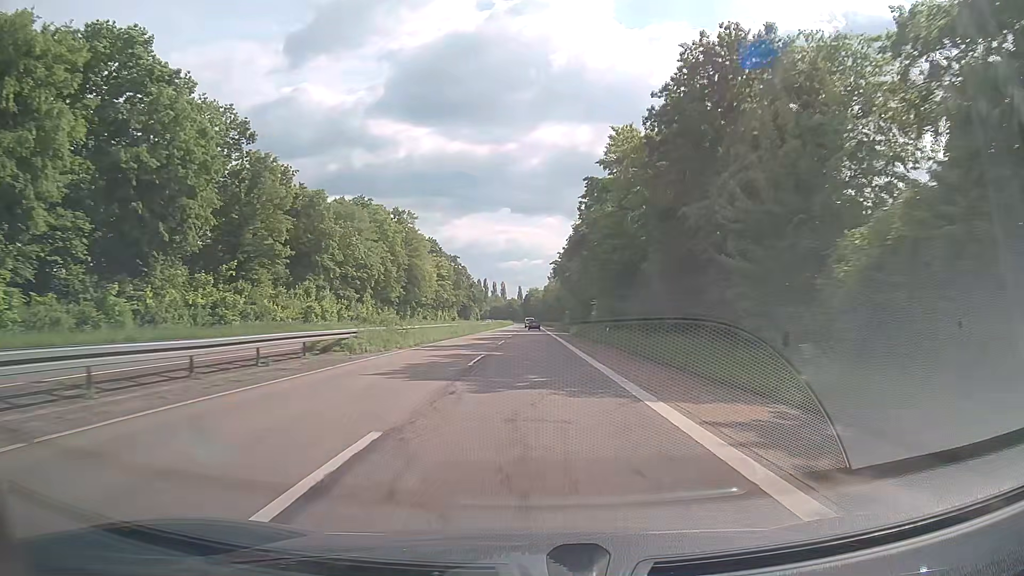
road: trunk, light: Day
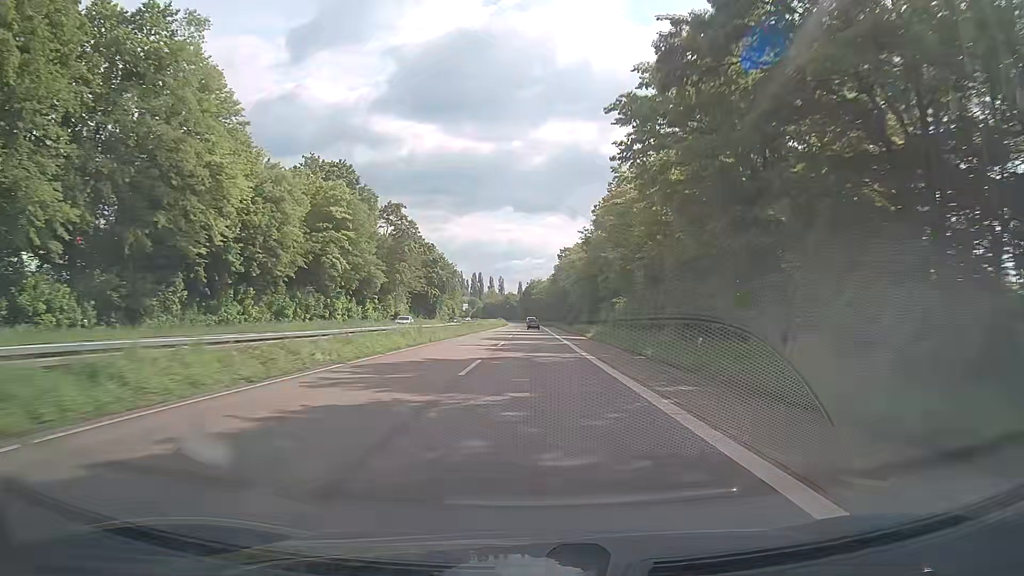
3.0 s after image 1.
(+0.2, +75.9) m; 0°
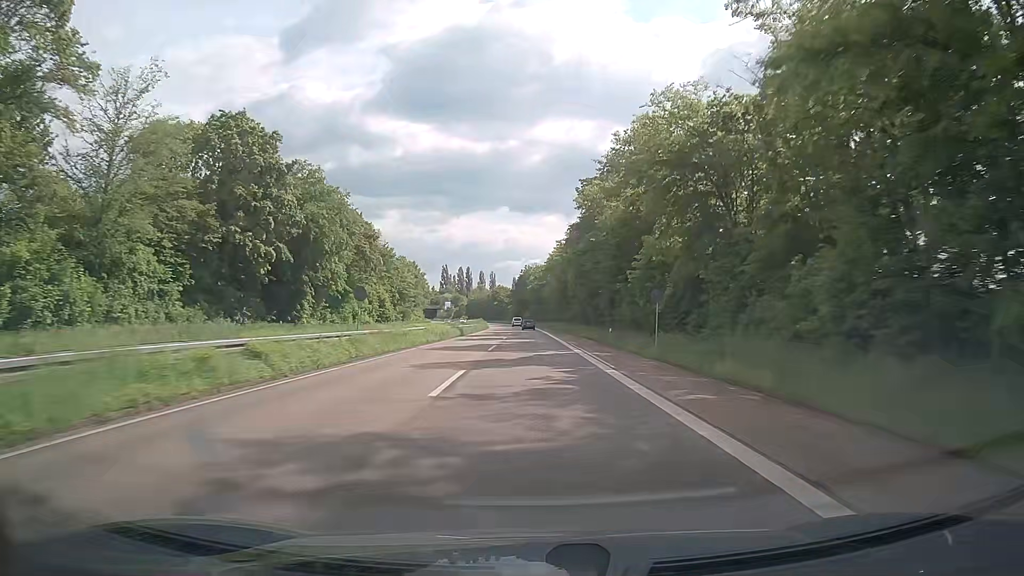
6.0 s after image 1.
(+0.1, +76.6) m; 0°
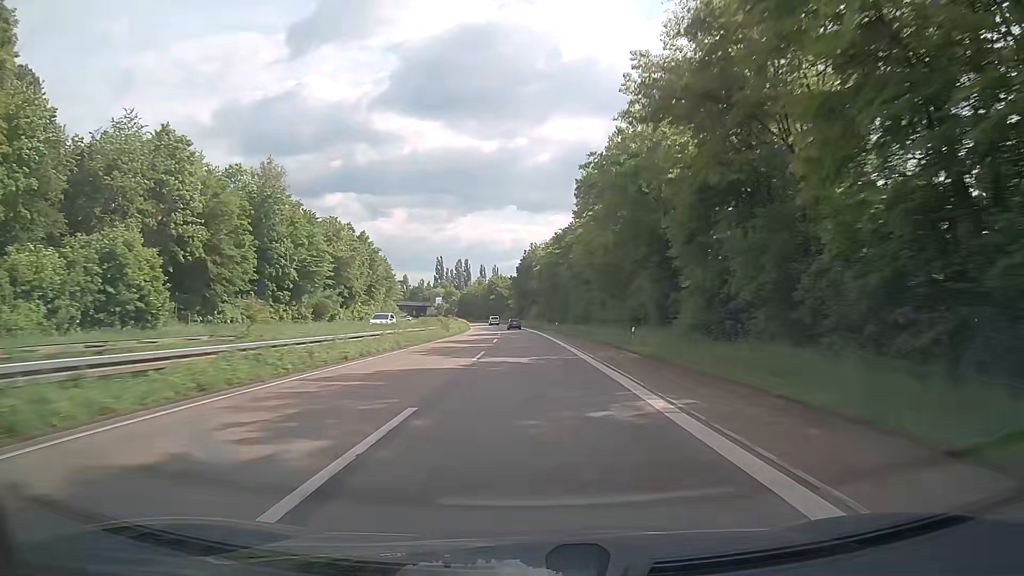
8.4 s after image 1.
(-0.3, +61.7) m; 0°
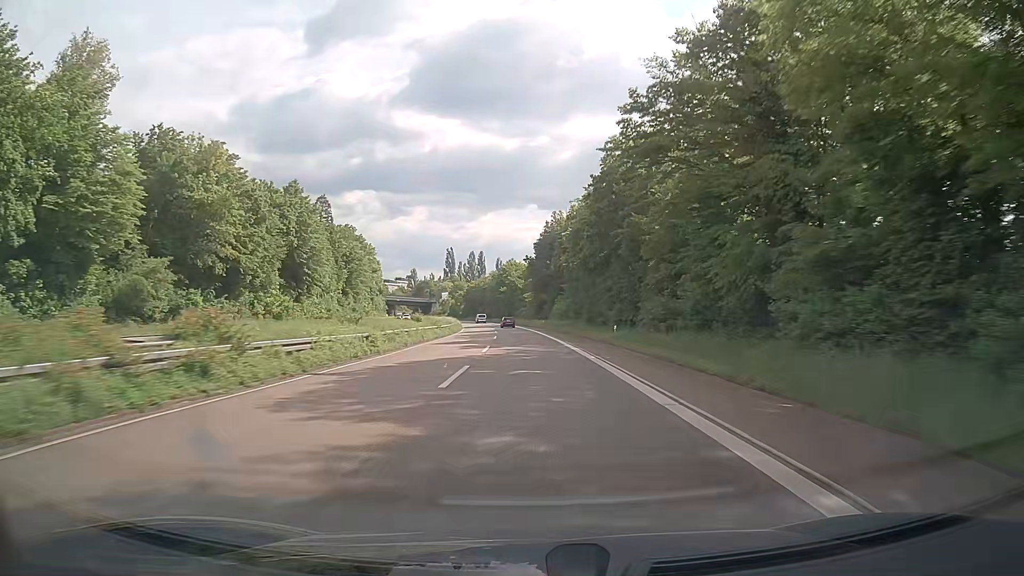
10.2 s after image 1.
(-0.8, +45.2) m; -2°
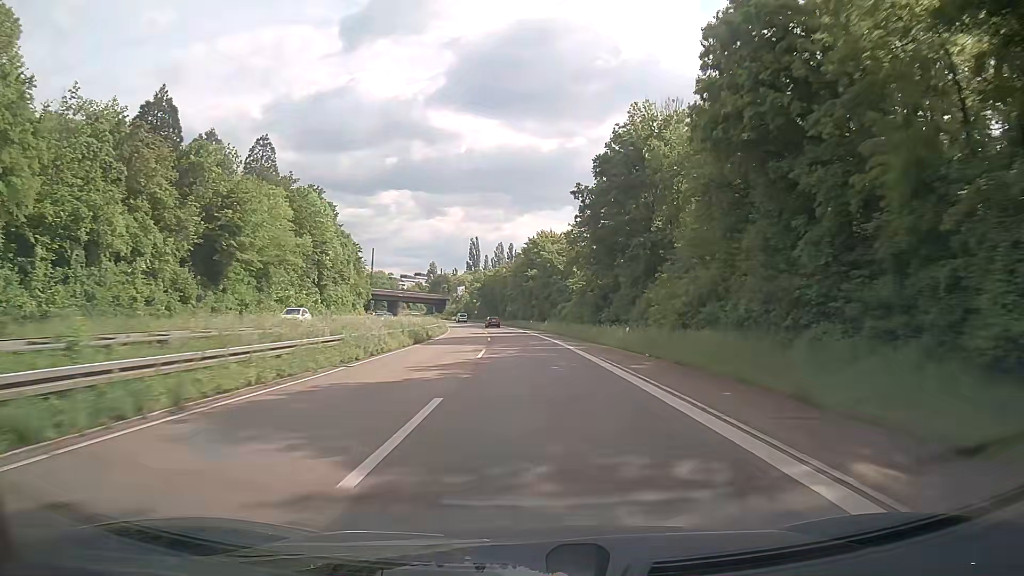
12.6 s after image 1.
(-1.2, +57.7) m; -3°
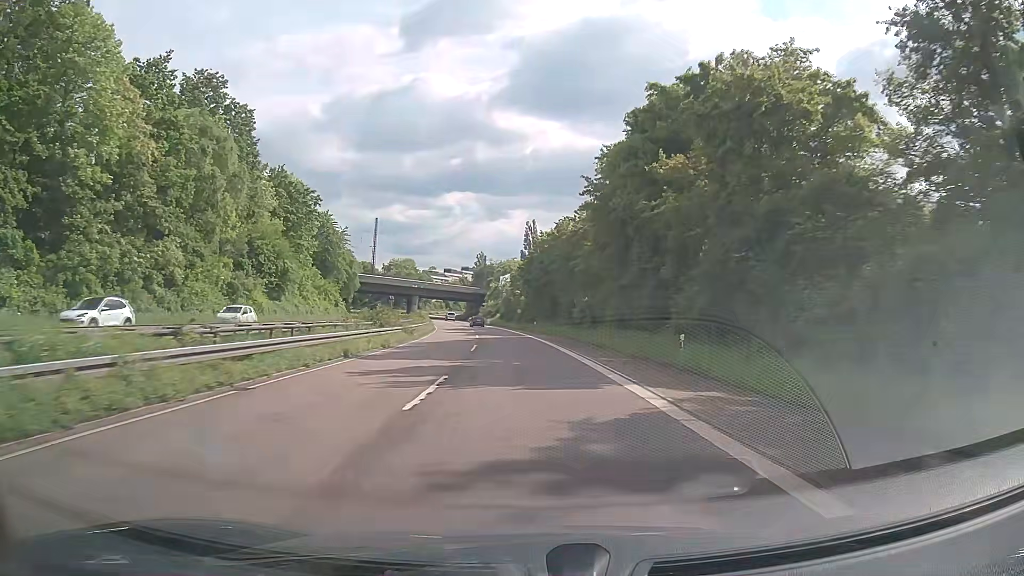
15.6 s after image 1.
(-2.7, +67.5) m; -5°
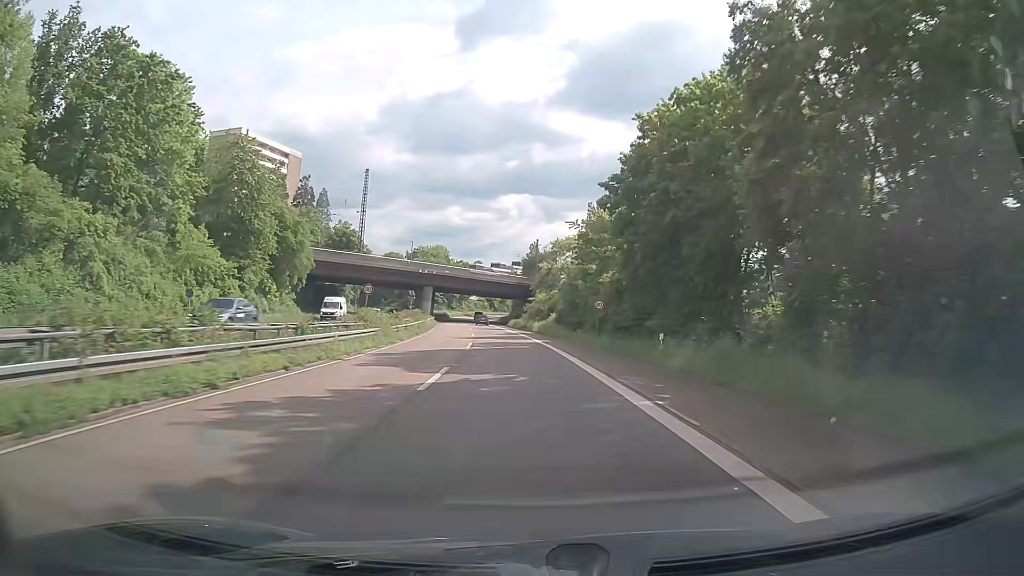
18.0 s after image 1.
(-2.0, +51.1) m; -4°
(0, +10) (0, +20) (-1, +30) (-1, +40) (-2, +50) (-3, +60) (-4, +70) (-5, +80) (-6, +90) (-8, +100) m
